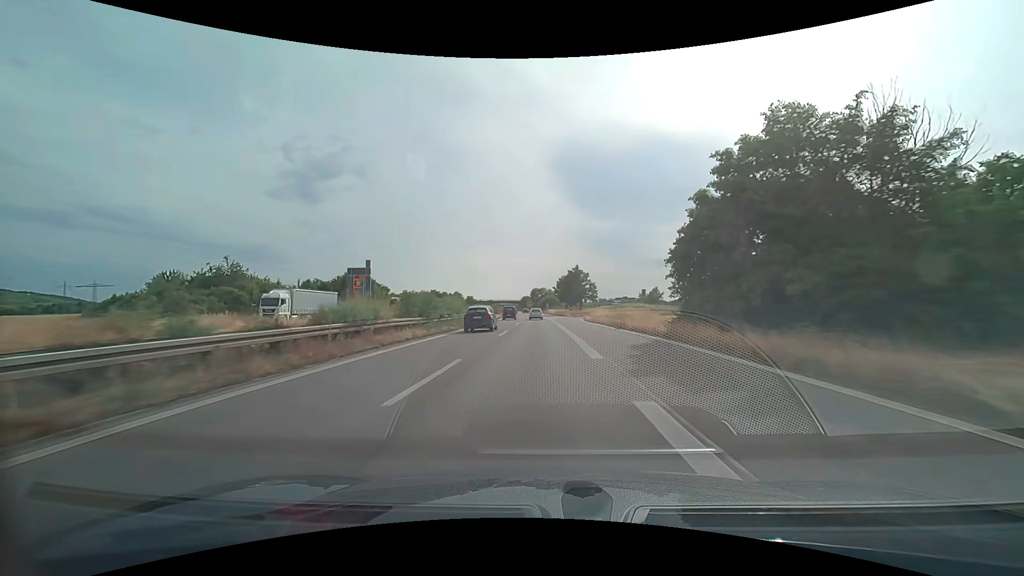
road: trunk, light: Day
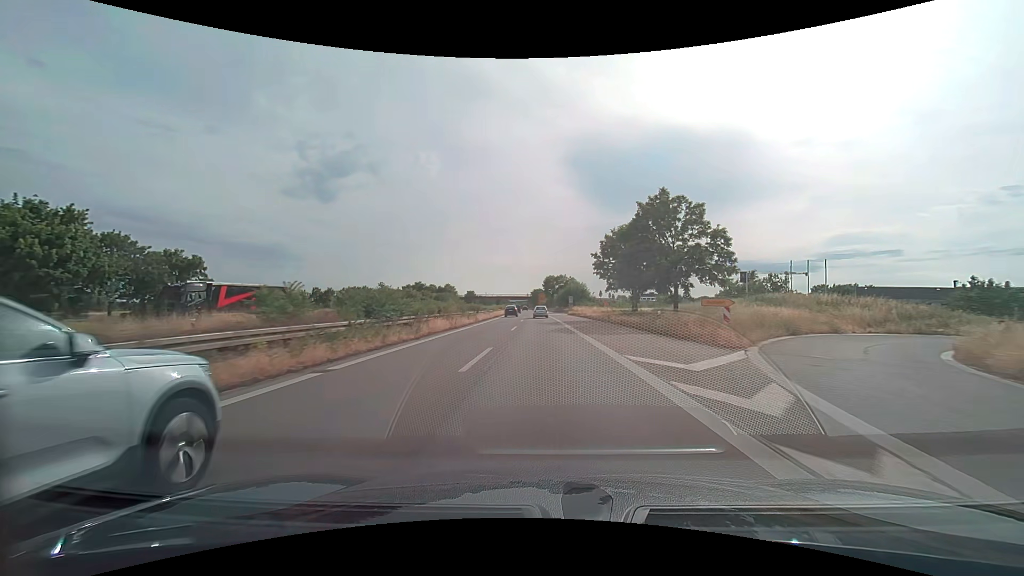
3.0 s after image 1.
(-1.3, +68.7) m; -2°
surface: asphalt
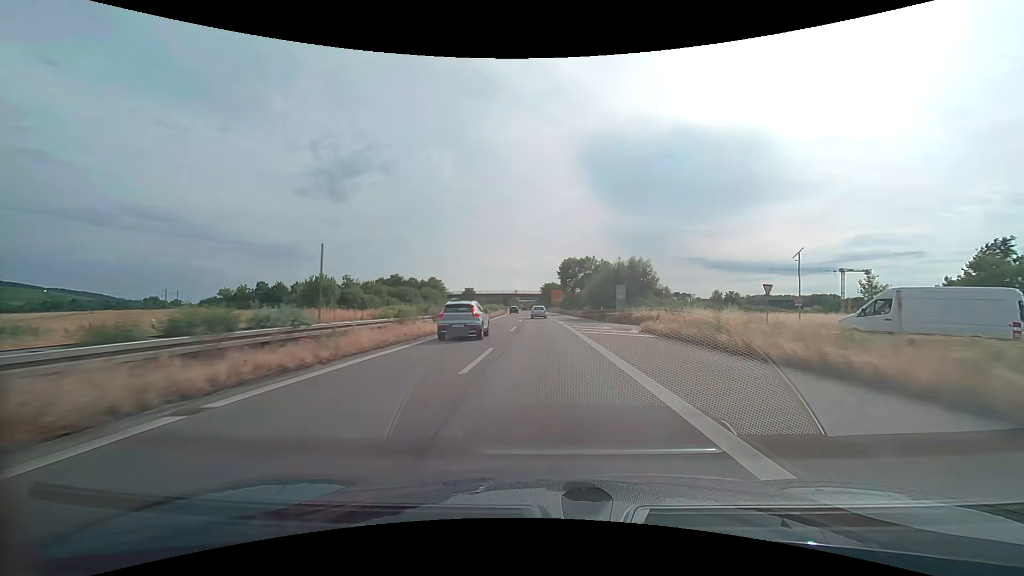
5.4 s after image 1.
(-0.7, +53.8) m; -1°
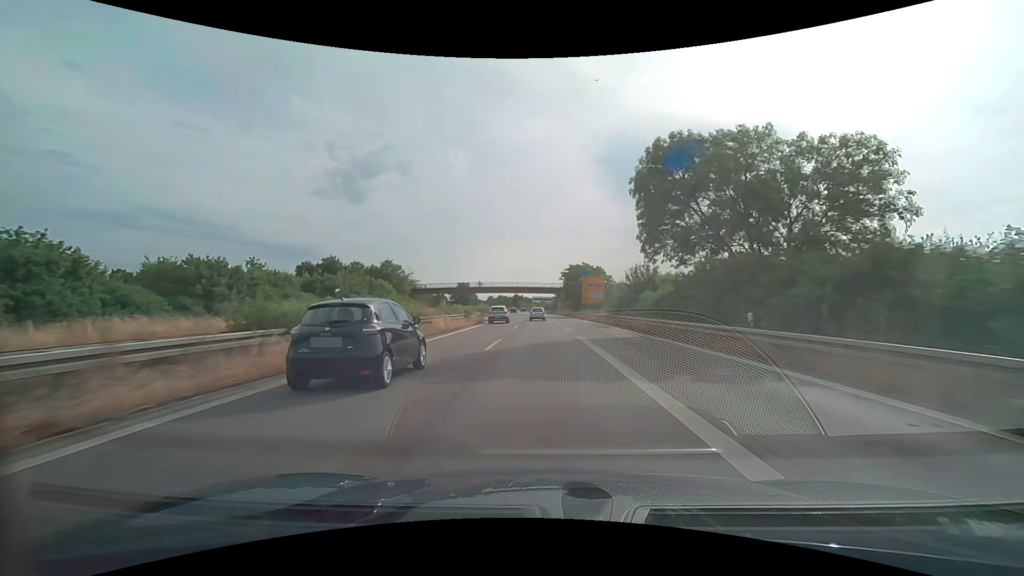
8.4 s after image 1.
(-1.2, +66.3) m; -2°
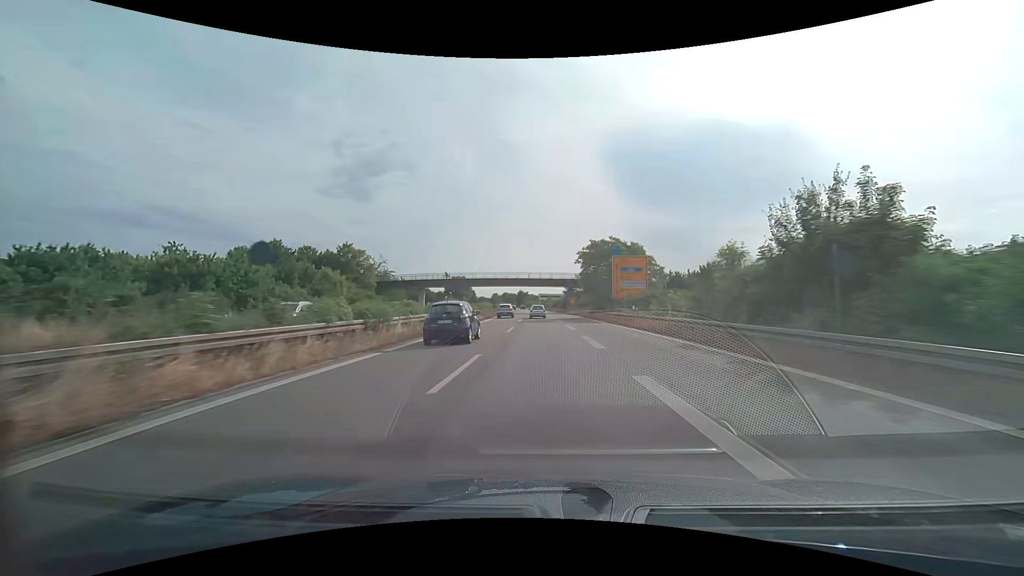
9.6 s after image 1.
(-0.2, +26.3) m; -1°
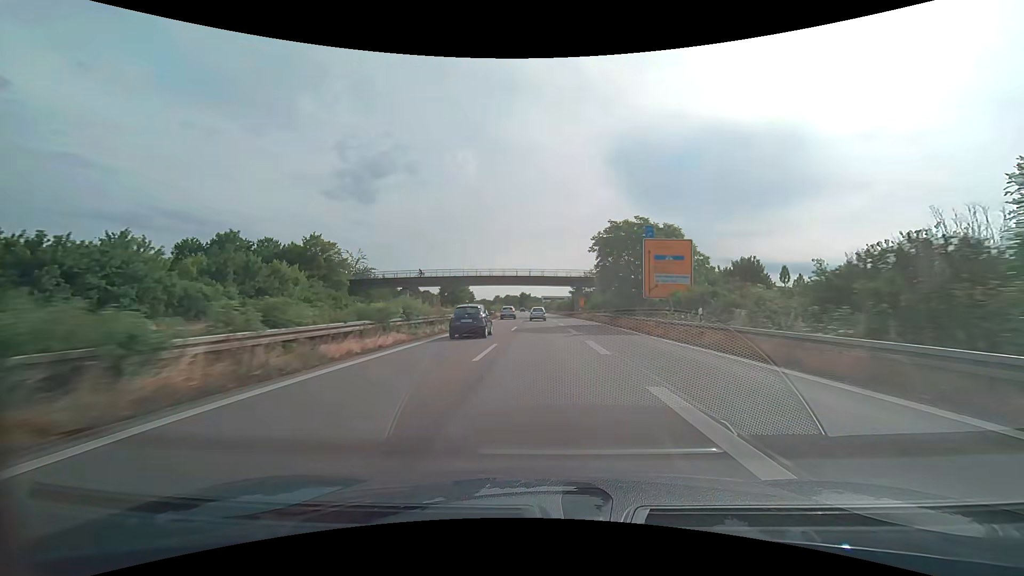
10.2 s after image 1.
(0.0, +13.1) m; 0°
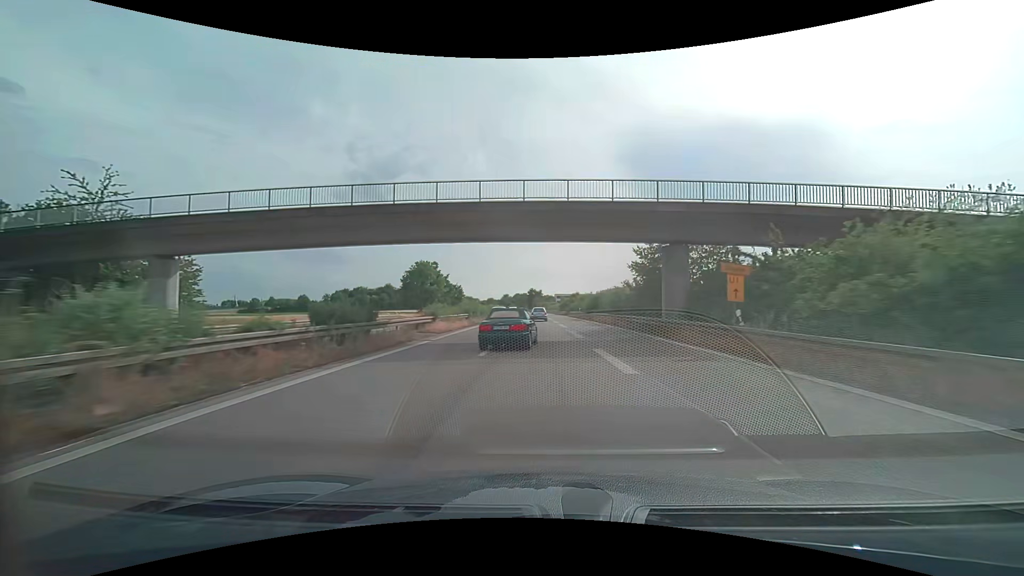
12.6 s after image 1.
(-0.5, +52.1) m; -1°
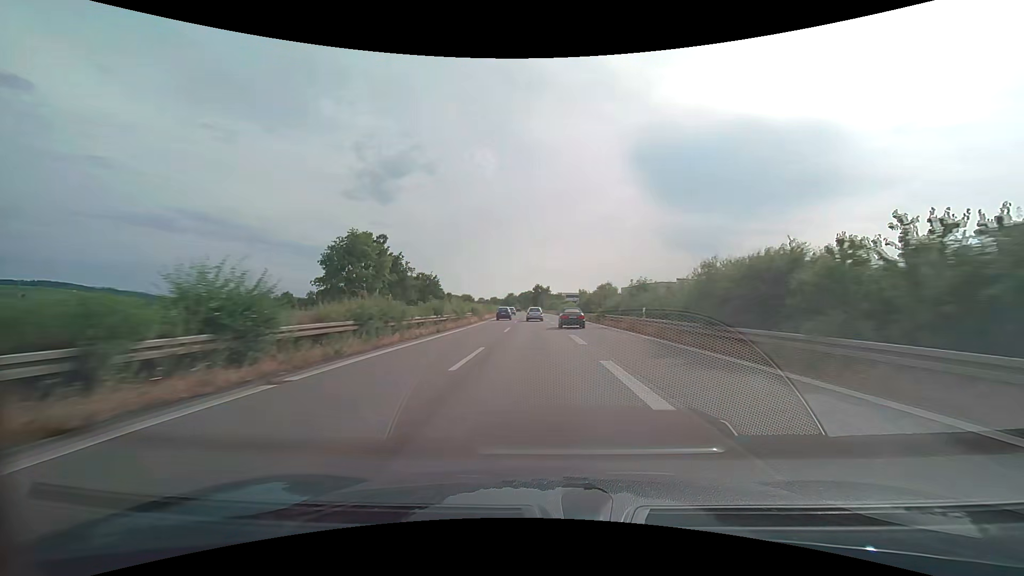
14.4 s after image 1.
(0.0, +39.5) m; 0°
(0, +10) (0, +20) (0, +30) (-1, +40) (-1, +50) (-2, +60) (-2, +70) (-3, +80) (-3, +90) (-4, +100) m
